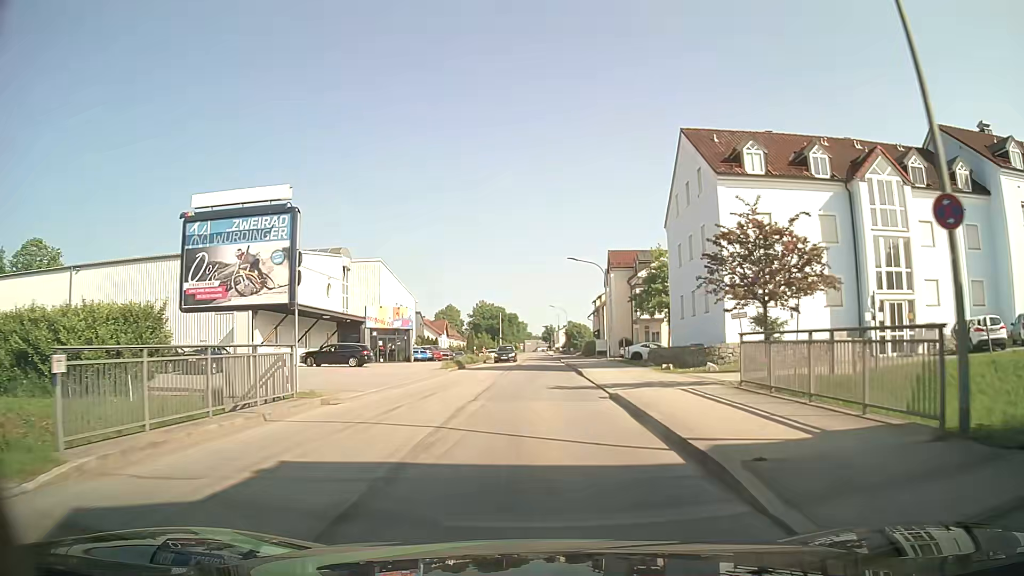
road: unclassified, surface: asphalt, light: Day
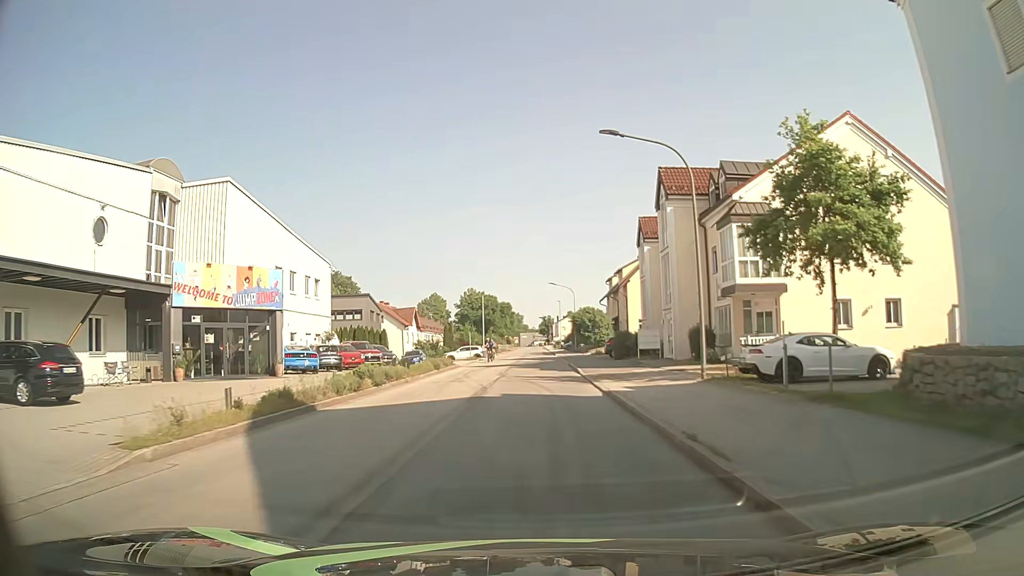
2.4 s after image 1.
(+0.1, +29.2) m; 0°
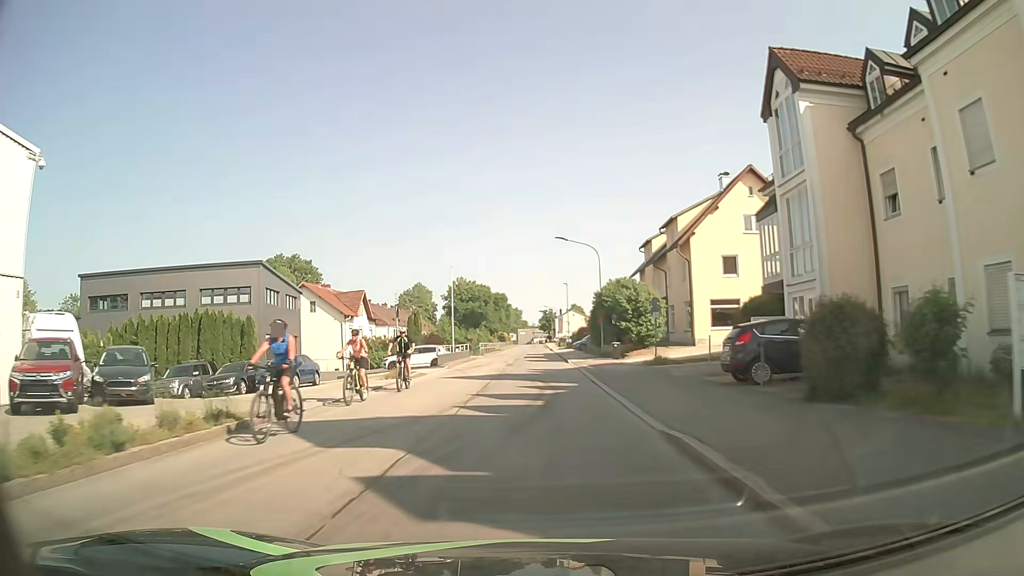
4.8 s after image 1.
(+0.1, +29.5) m; 0°
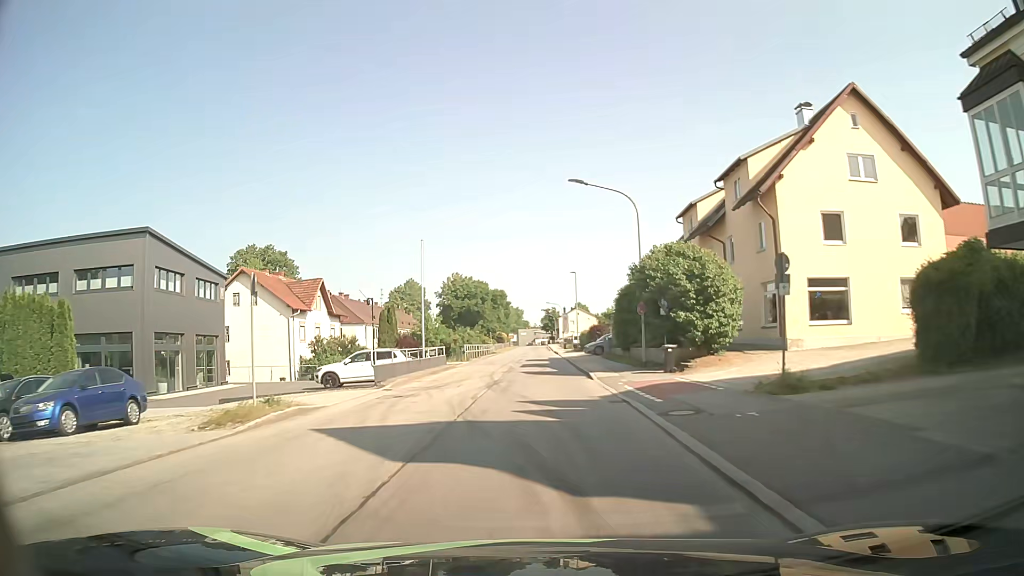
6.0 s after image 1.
(0.0, +14.9) m; 0°
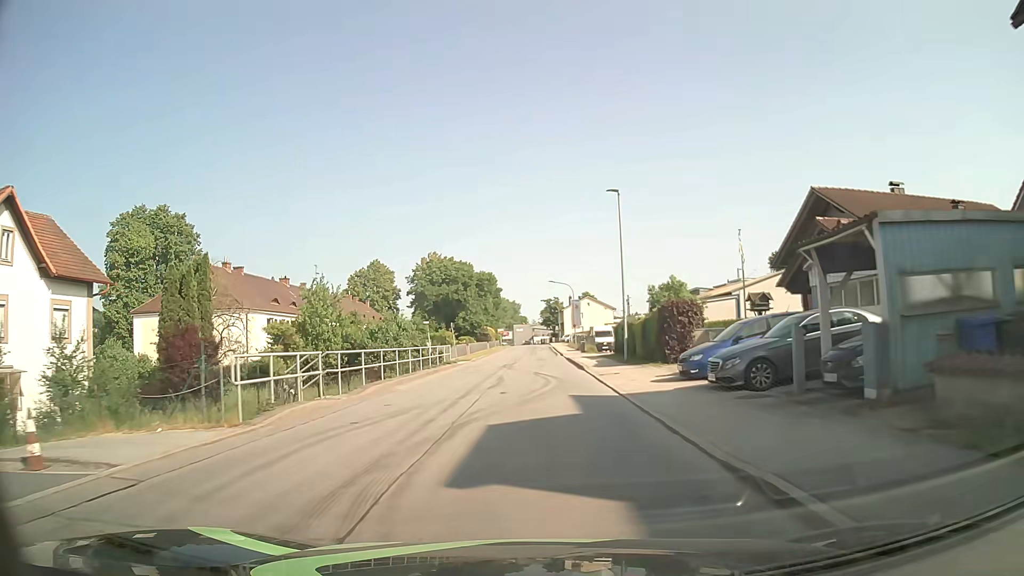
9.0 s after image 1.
(0.0, +37.6) m; 0°
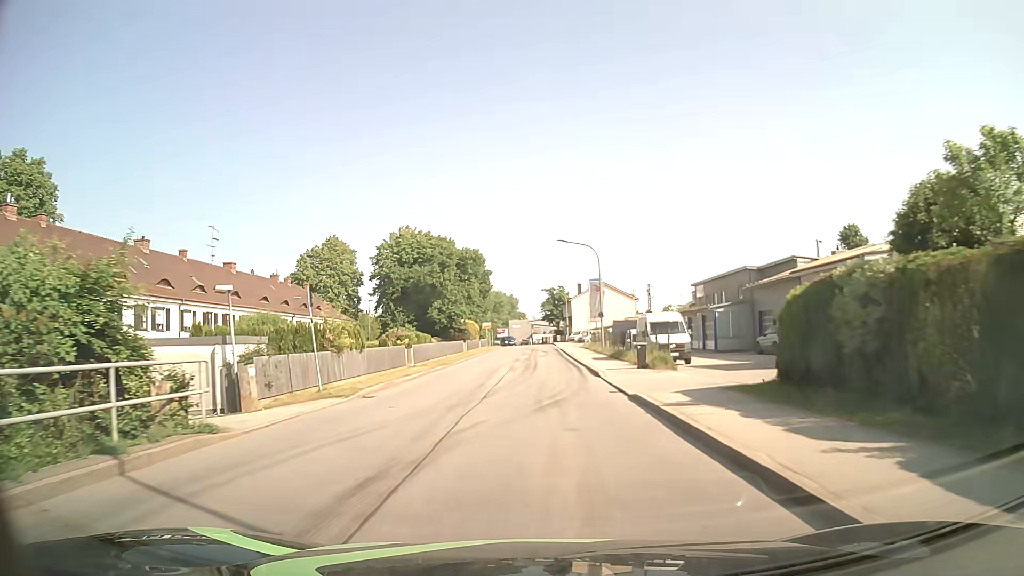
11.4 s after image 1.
(-0.1, +30.4) m; 0°
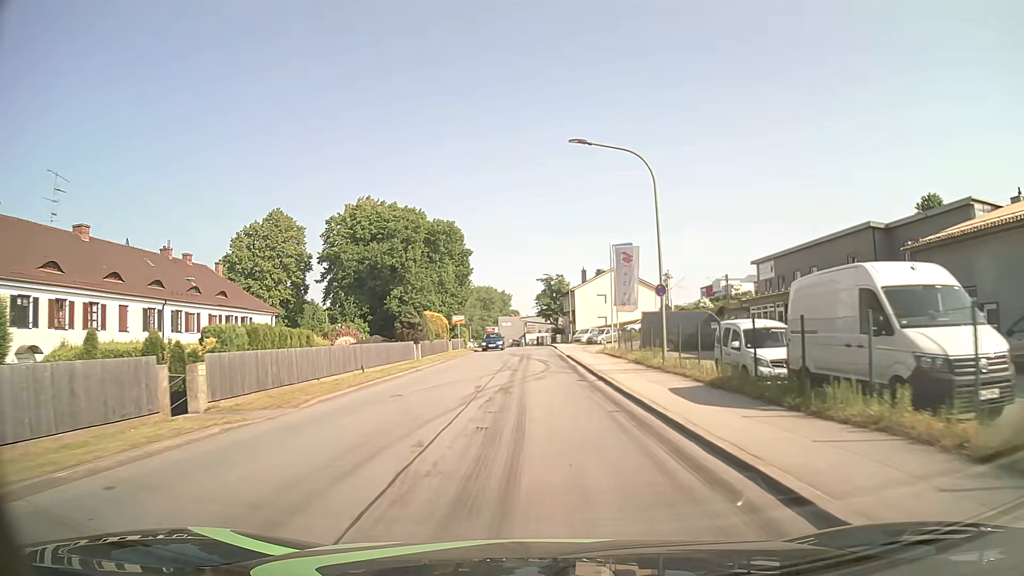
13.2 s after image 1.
(0.0, +23.0) m; 0°
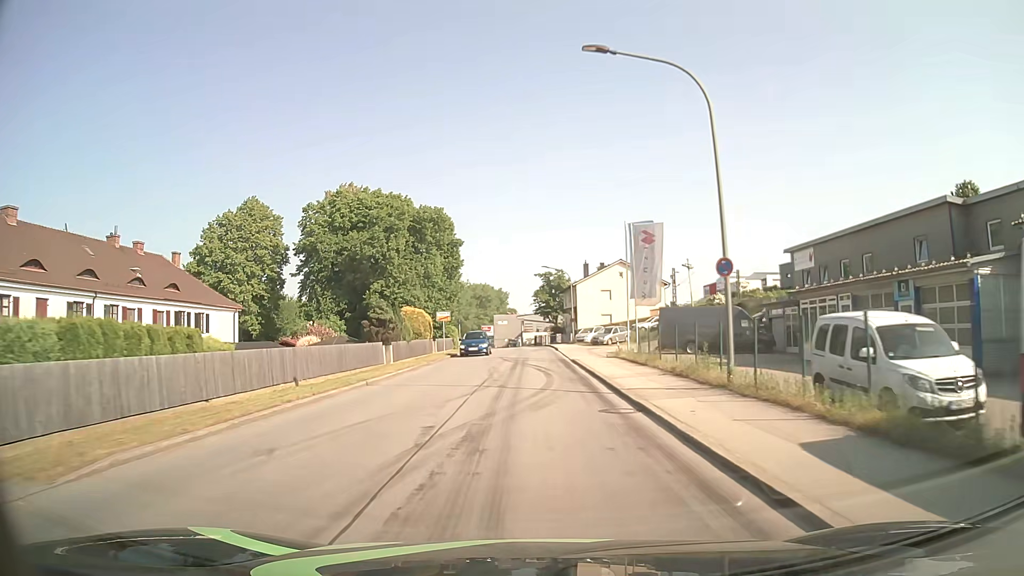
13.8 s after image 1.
(0.0, +7.7) m; 0°
(0, +10) (0, +20) (0, +30) (0, +40) (0, +50) (-1, +60) (-3, +70) (-8, +78) (-15, +85) (-23, +92) m
